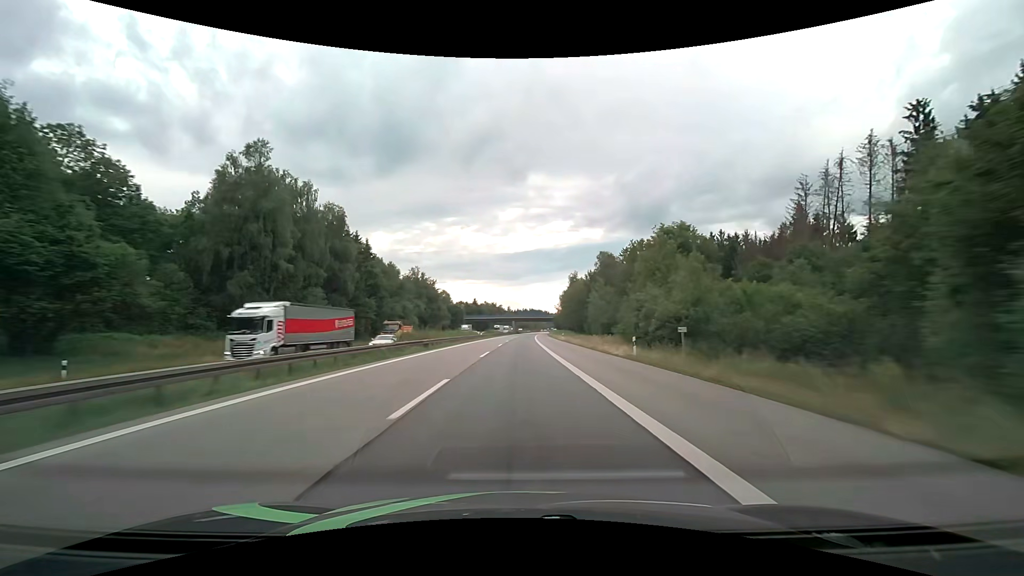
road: motorway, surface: asphalt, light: Day
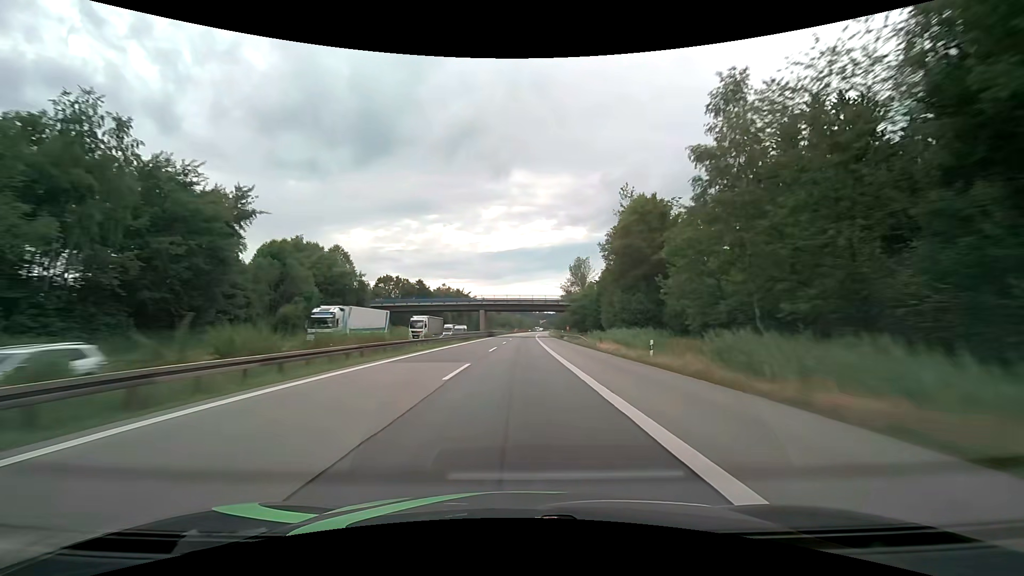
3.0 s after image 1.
(+1.8, +103.0) m; +2°
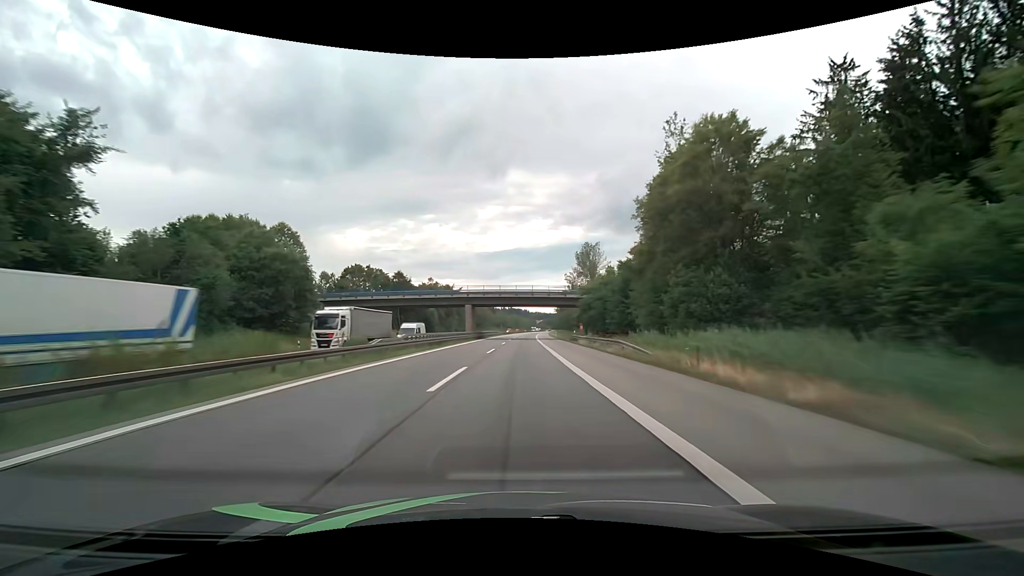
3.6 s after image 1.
(+0.1, +20.6) m; 0°
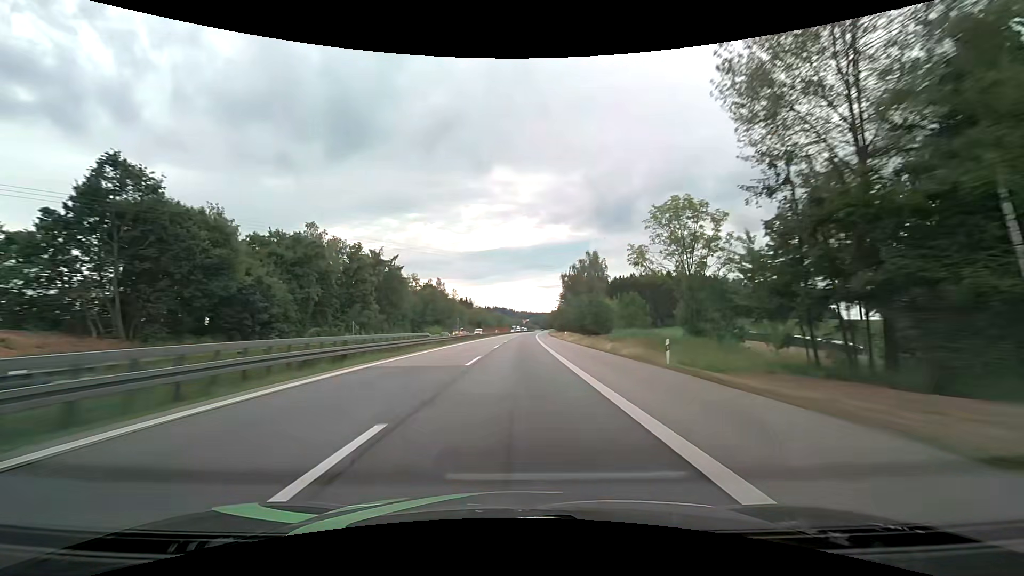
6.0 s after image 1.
(+1.2, +82.4) m; +2°
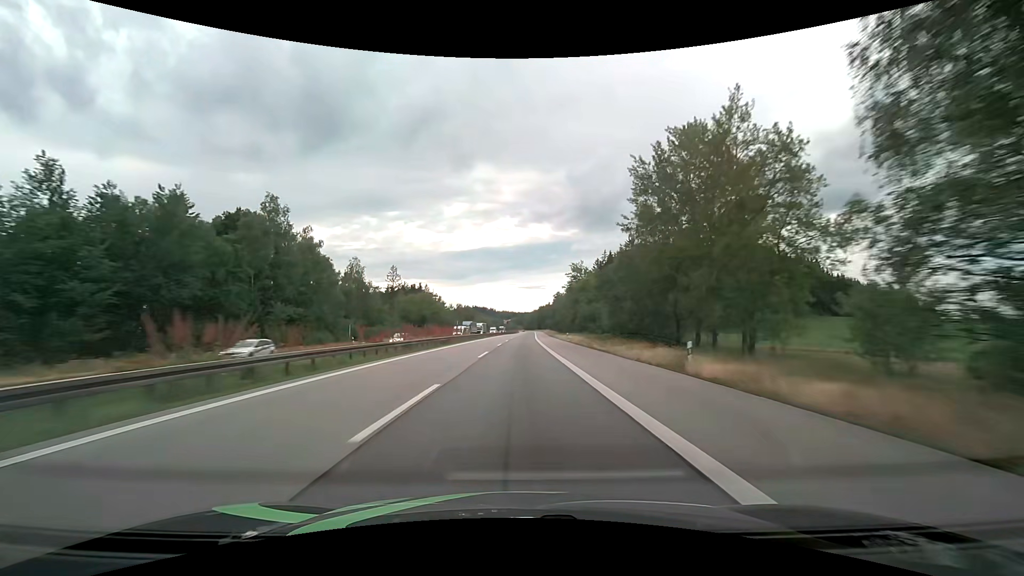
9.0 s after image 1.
(+1.9, +103.0) m; +2°
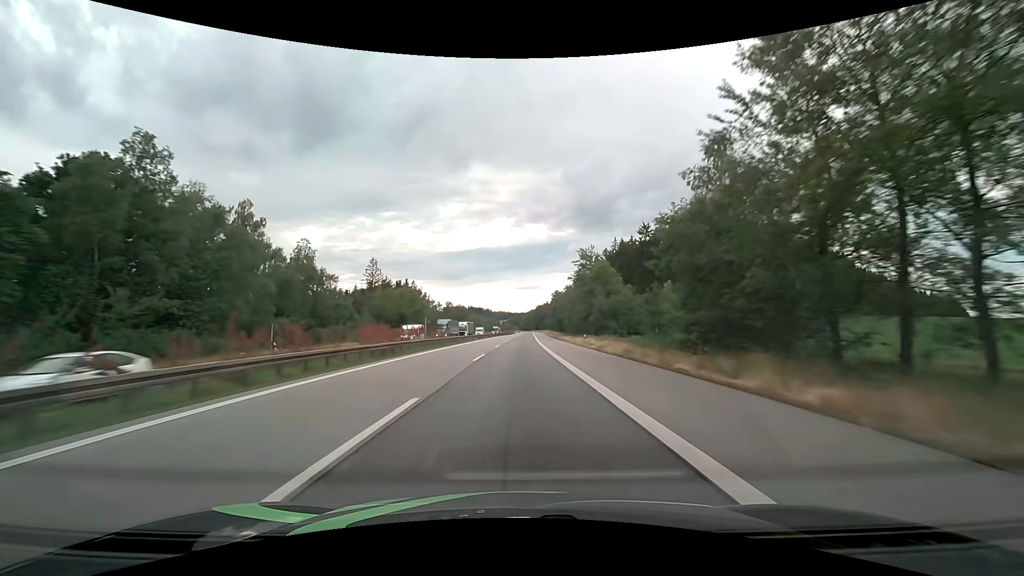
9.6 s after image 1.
(+0.1, +20.6) m; +1°
